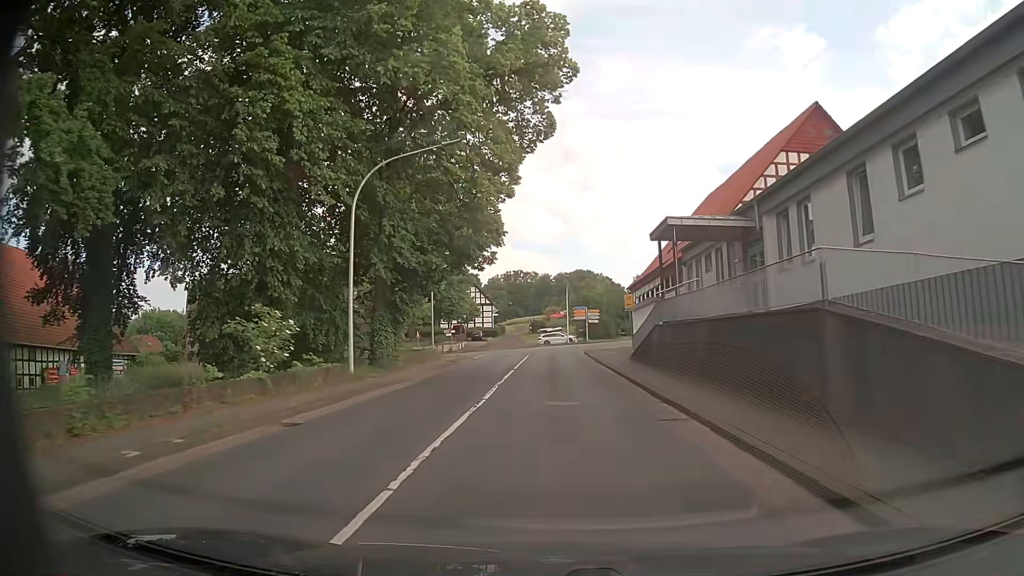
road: primary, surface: asphalt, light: Day
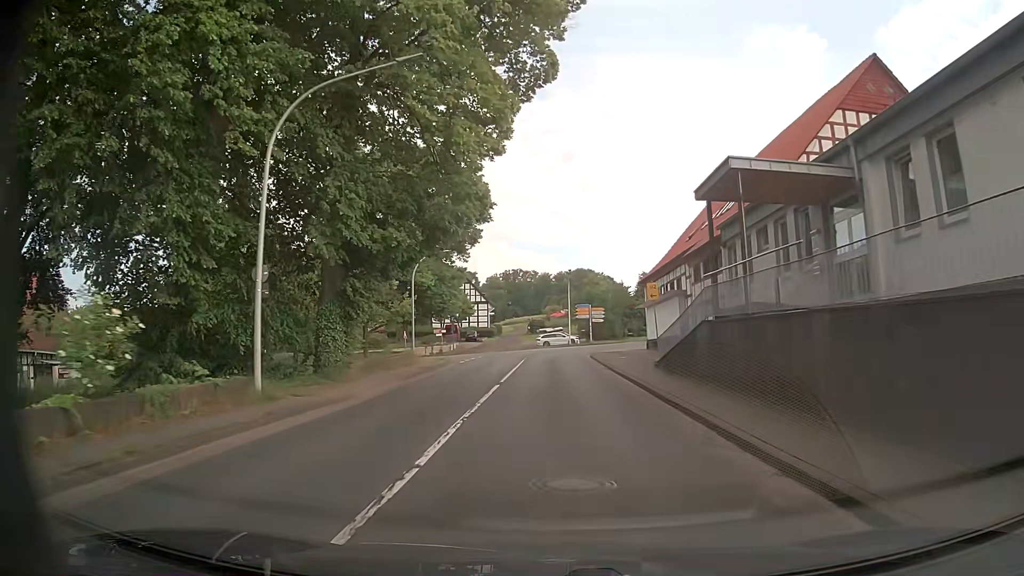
(0.0, +7.2) m; 0°
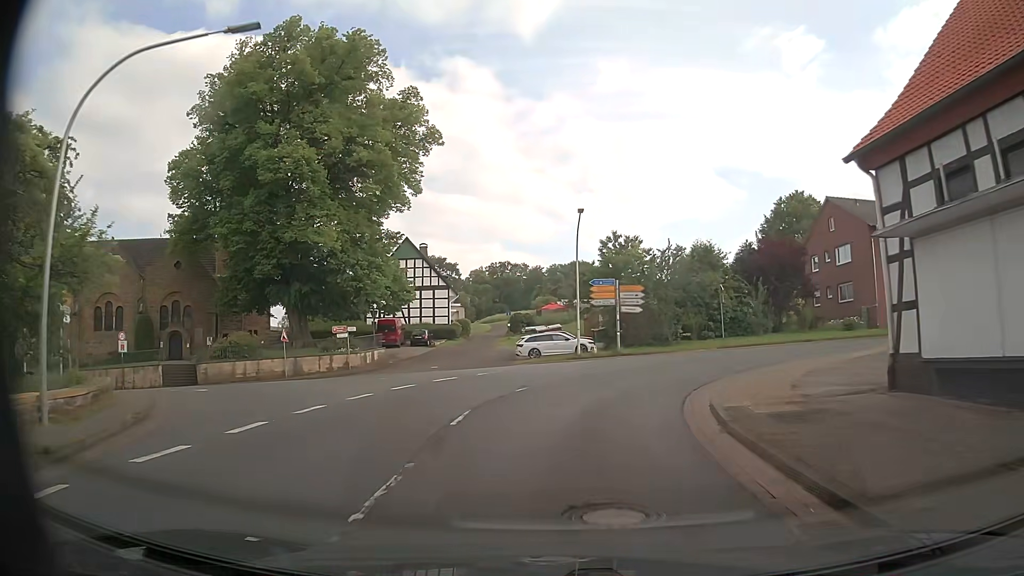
(0.0, +33.1) m; 0°
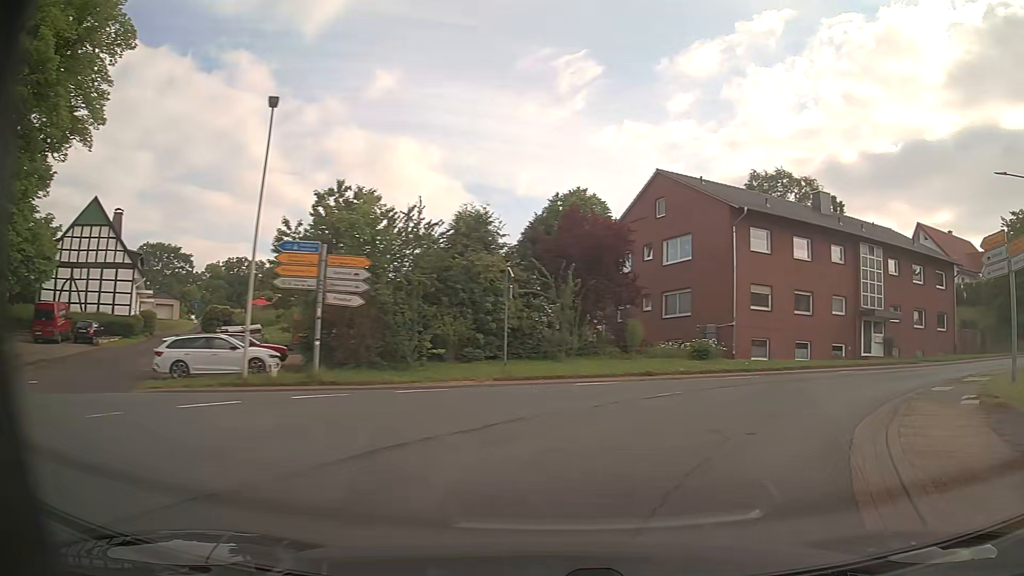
(+2.4, +16.9) m; +22°
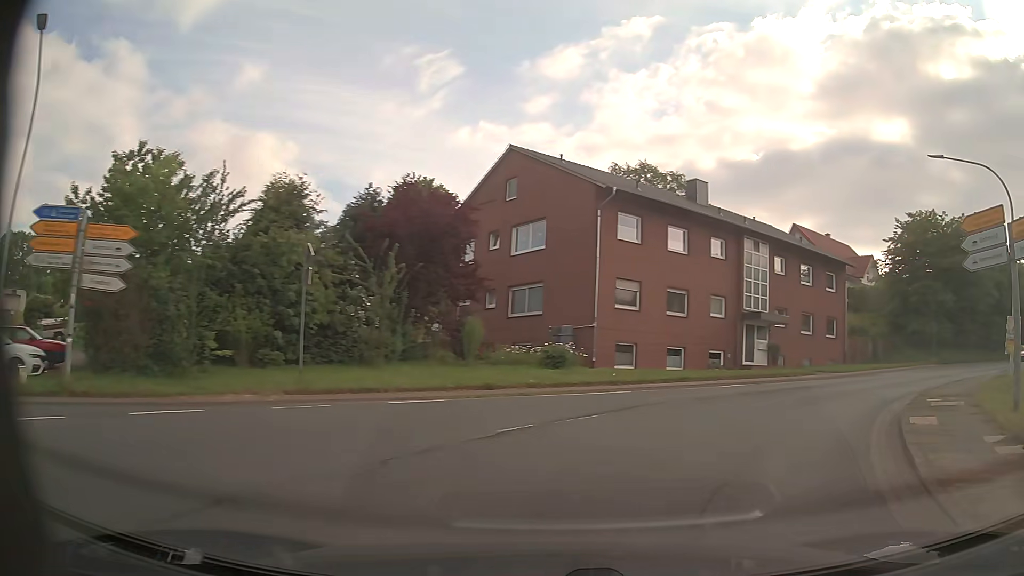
(+0.6, +5.4) m; +14°
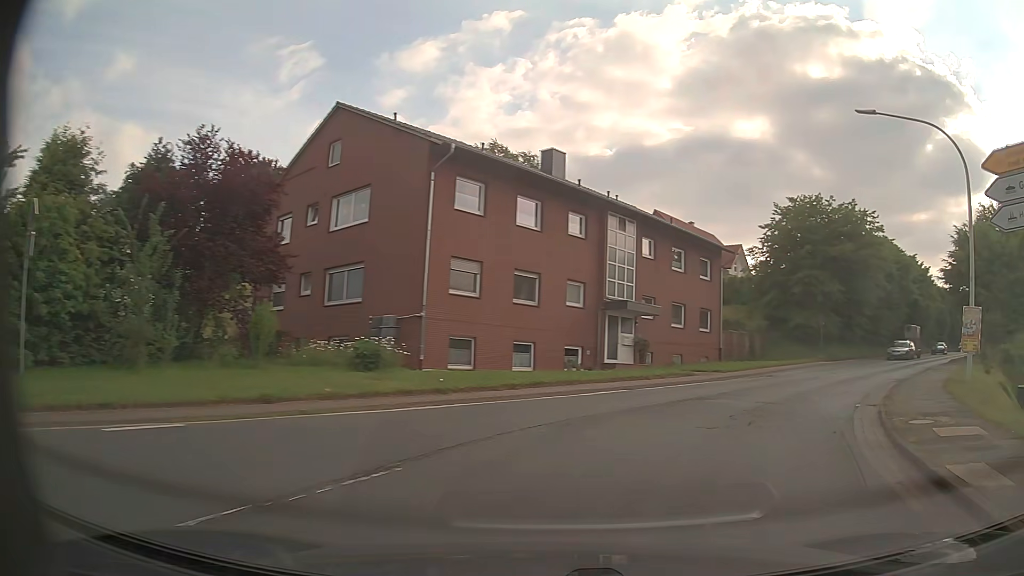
(+0.6, +5.4) m; +13°
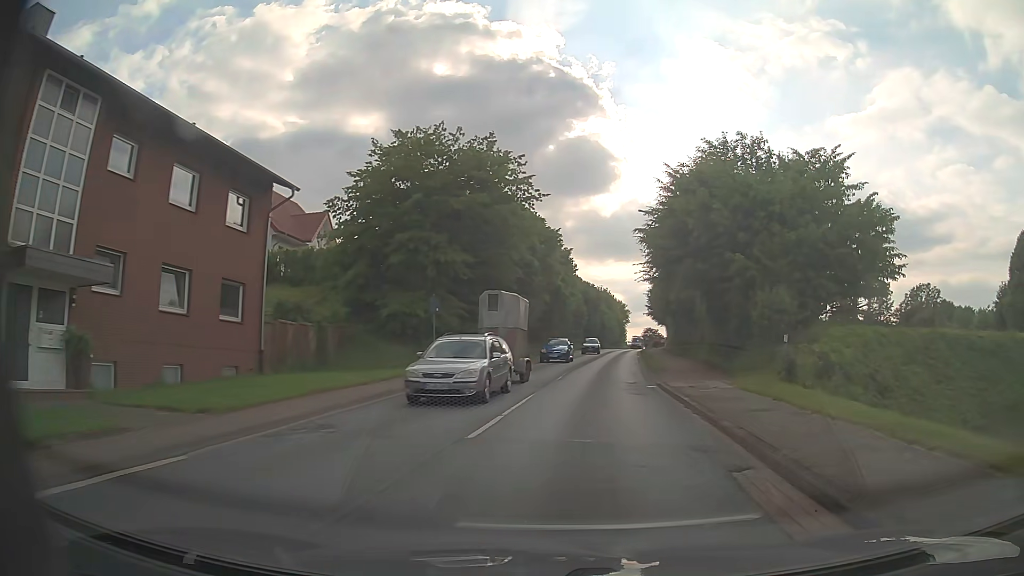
(+5.3, +15.8) m; +34°
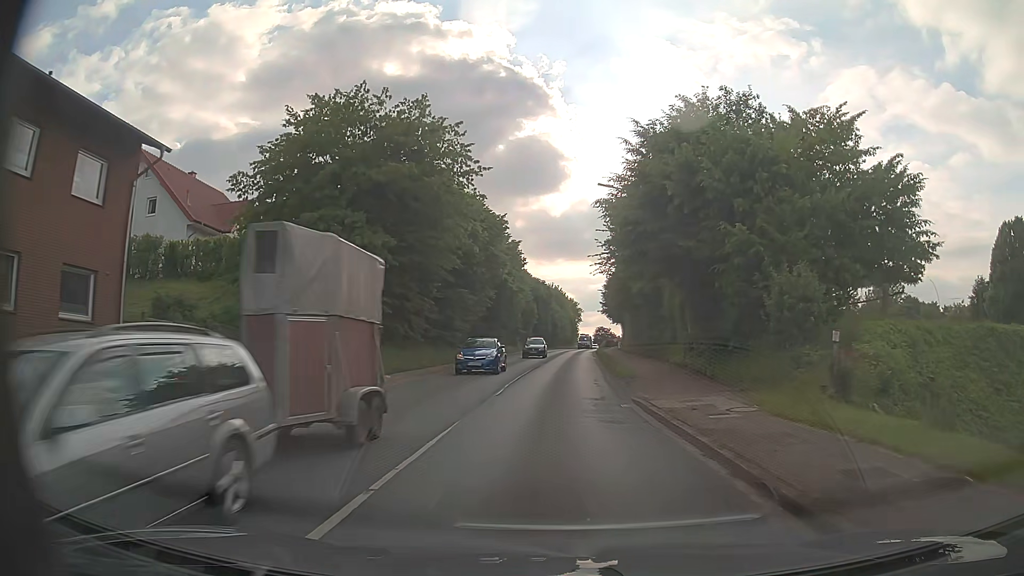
(+0.2, +5.9) m; +4°
(0, +10) (0, +20) (0, +30) (+1, +40) (+1, +50) (+2, +60) (+2, +70) (+3, +80) (+4, +90) (+5, +100) m
